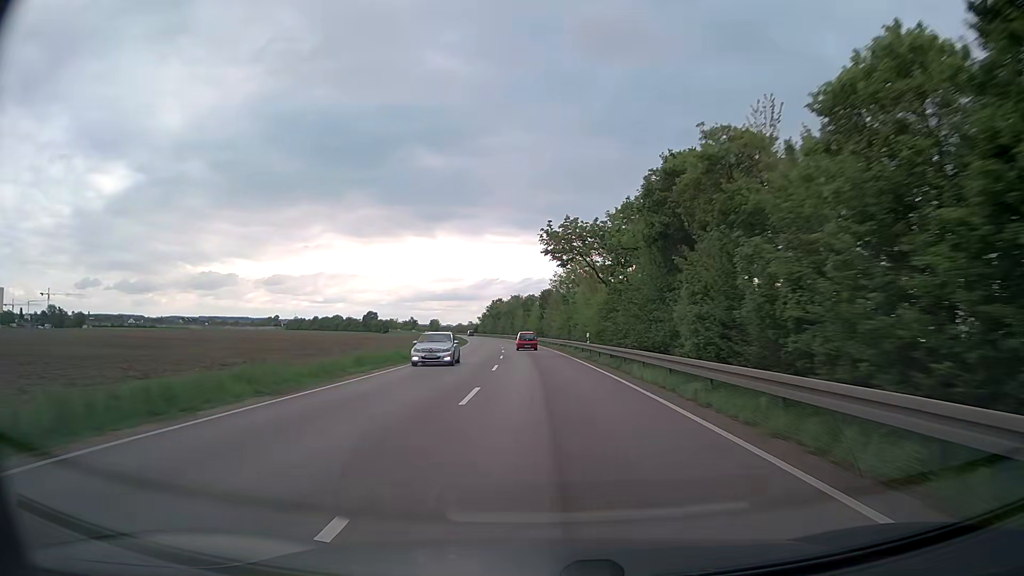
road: trunk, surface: asphalt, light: Day
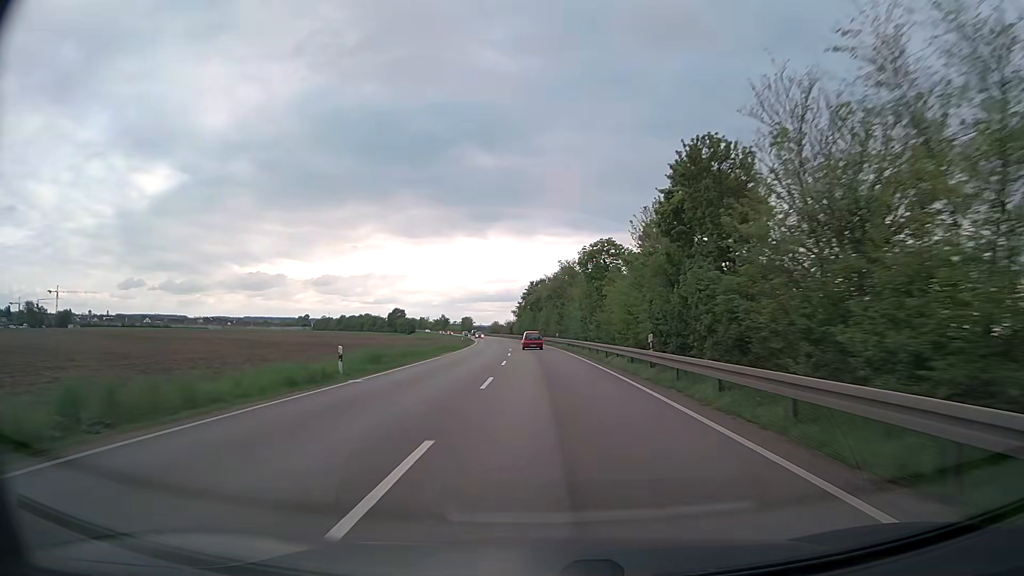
(-3.2, +68.1) m; -4°
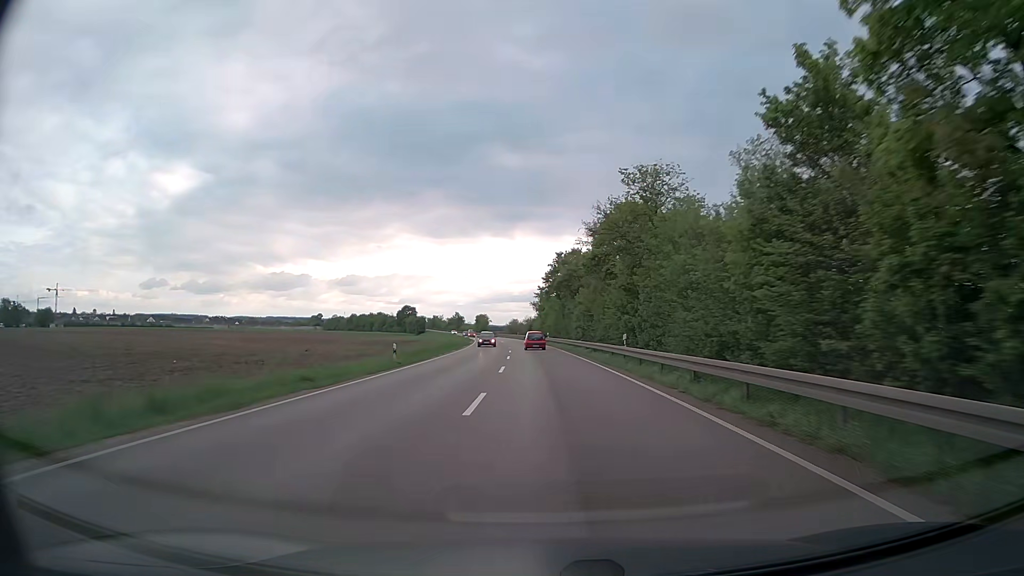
(-1.1, +41.2) m; -2°
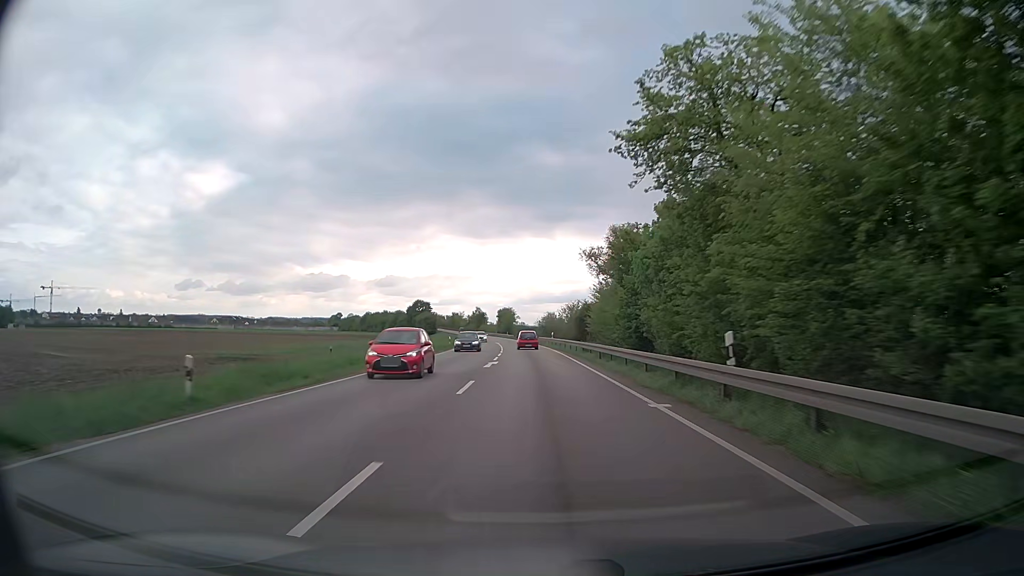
(-2.0, +67.9) m; -4°
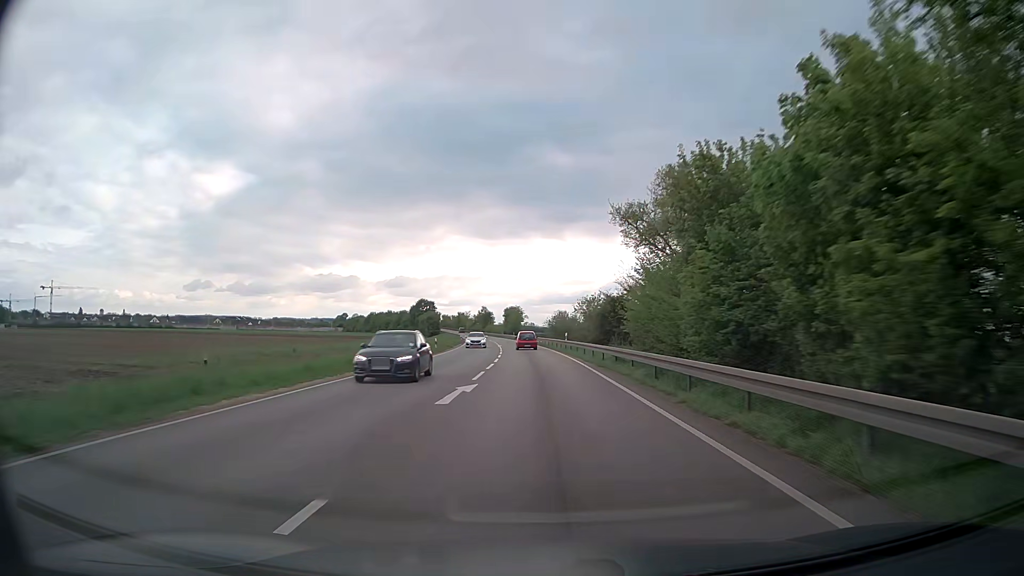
(-0.1, +13.6) m; 0°
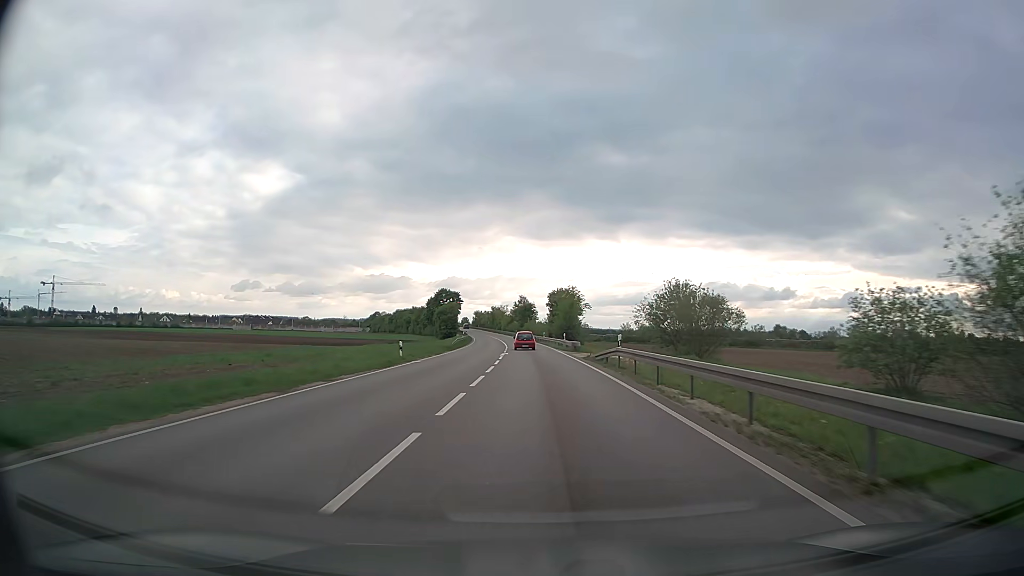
(-2.9, +68.0) m; -4°
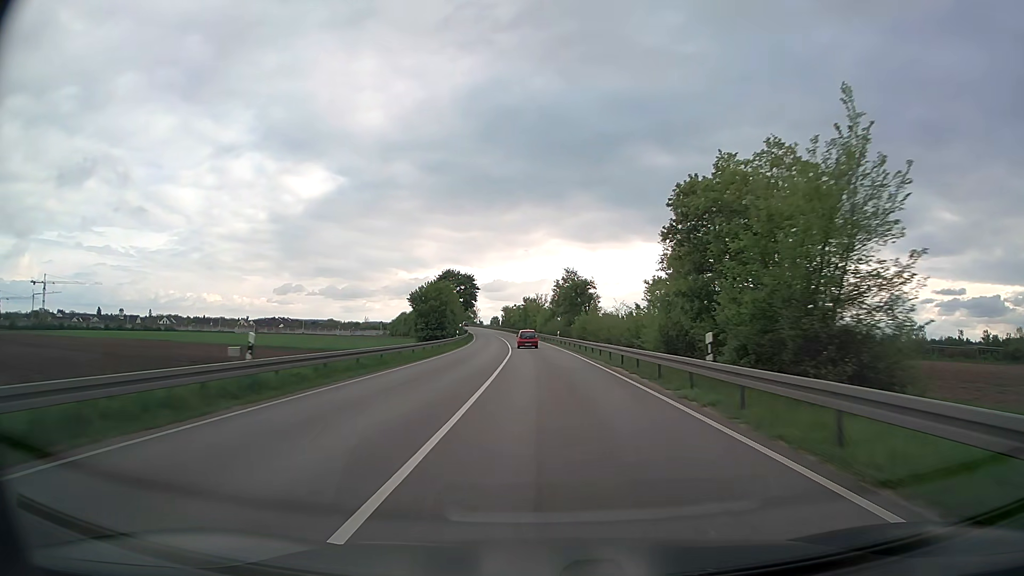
(-2.5, +68.3) m; -4°
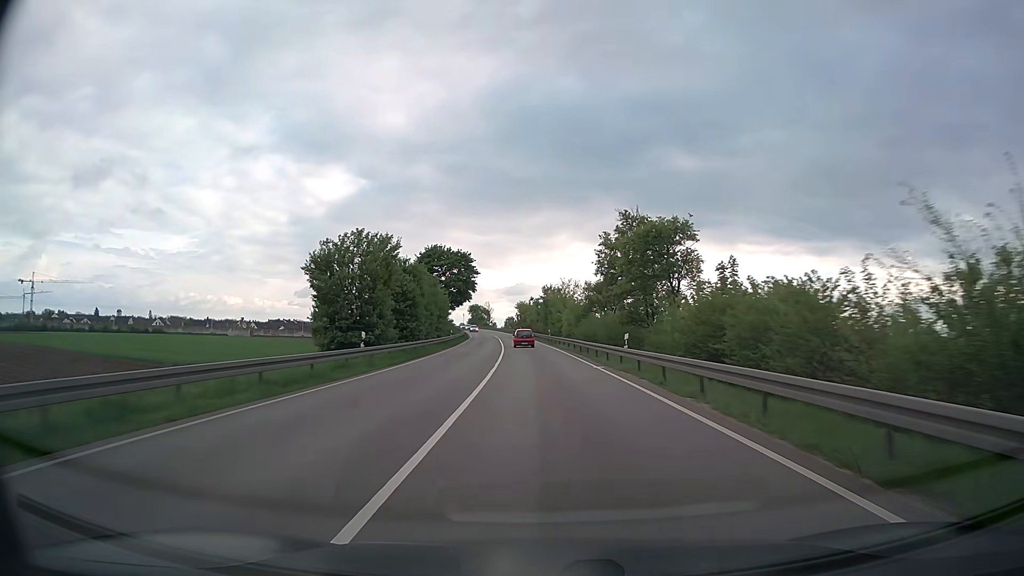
(-0.8, +41.2) m; -2°
(0, +10) (0, +20) (0, +30) (-1, +40) (-1, +50) (-1, +60) (-2, +70) (-3, +80) (-4, +90) (-5, +100) m
